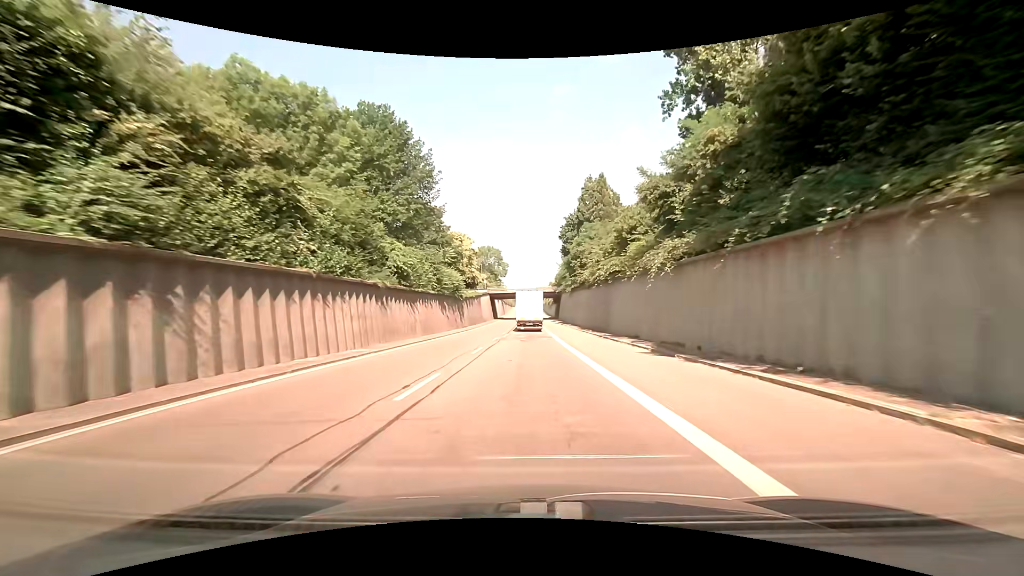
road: trunk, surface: asphalt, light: Day
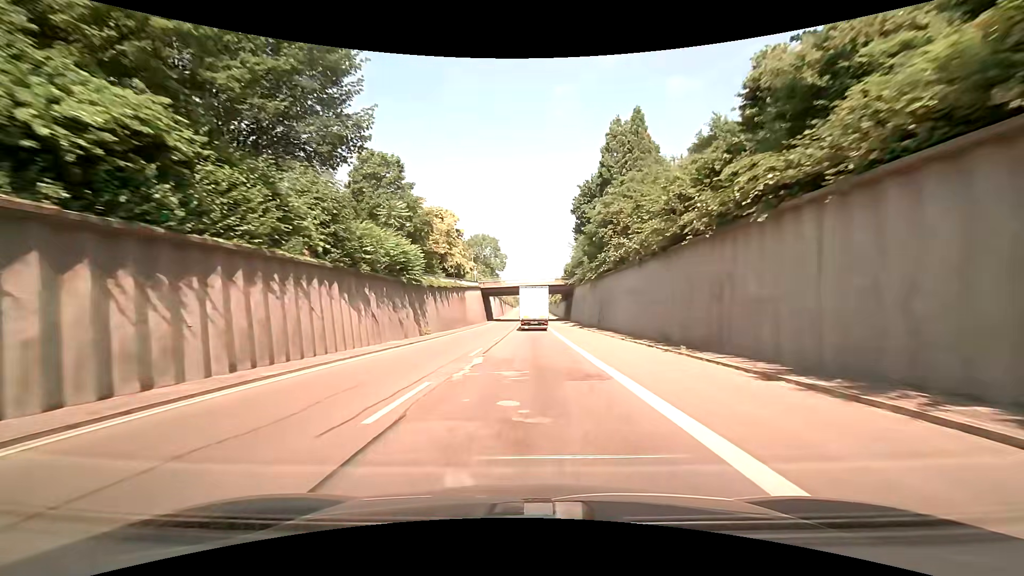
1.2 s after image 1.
(-0.1, +24.7) m; 0°
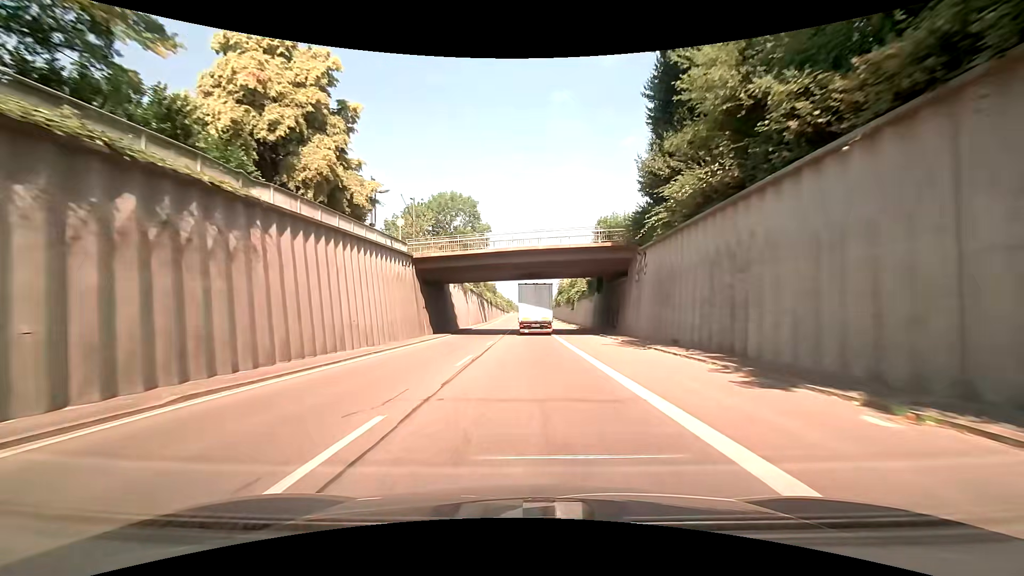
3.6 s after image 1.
(0.0, +49.1) m; 0°
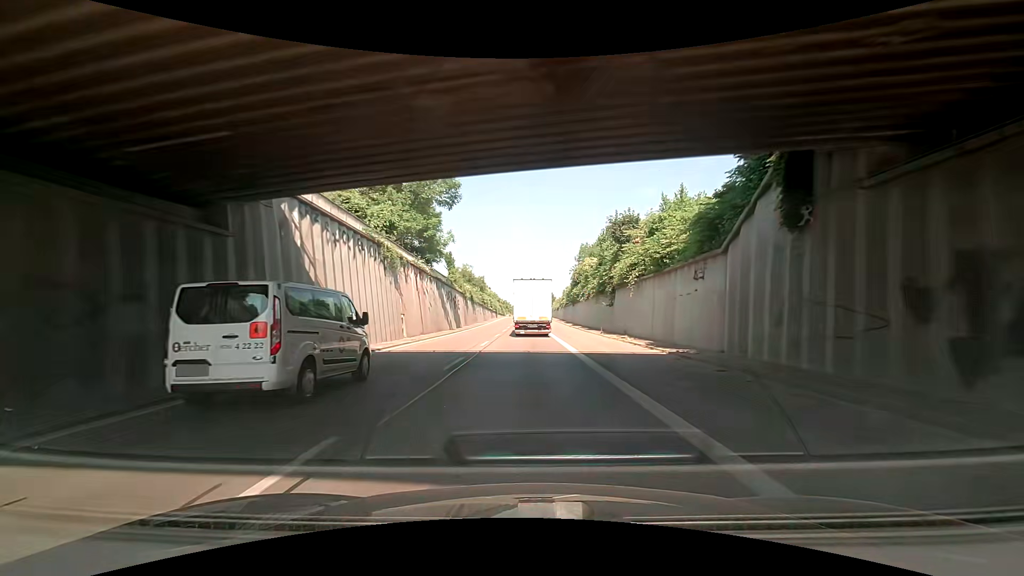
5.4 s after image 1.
(0.0, +35.7) m; 0°
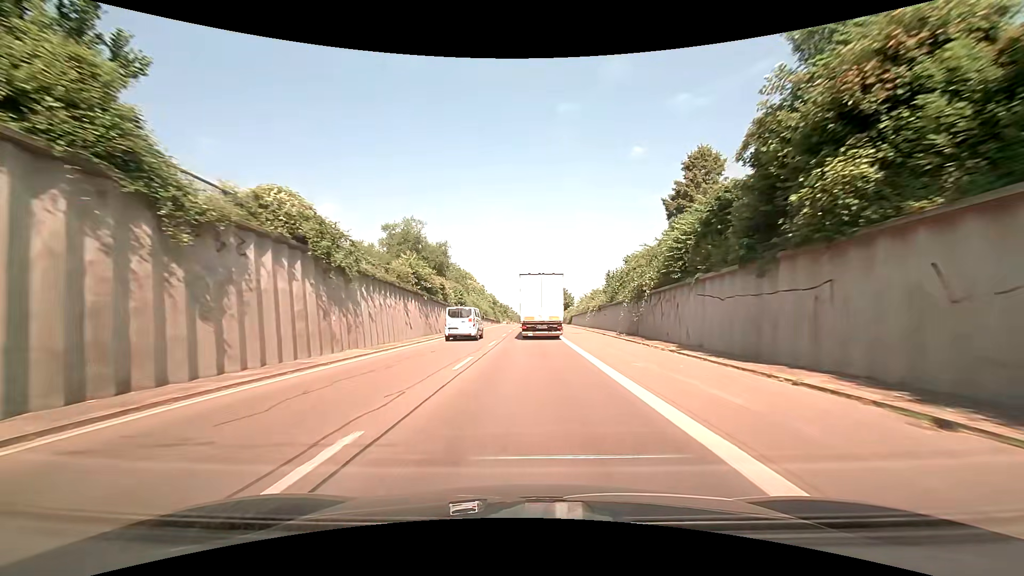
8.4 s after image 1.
(-0.4, +56.9) m; -1°
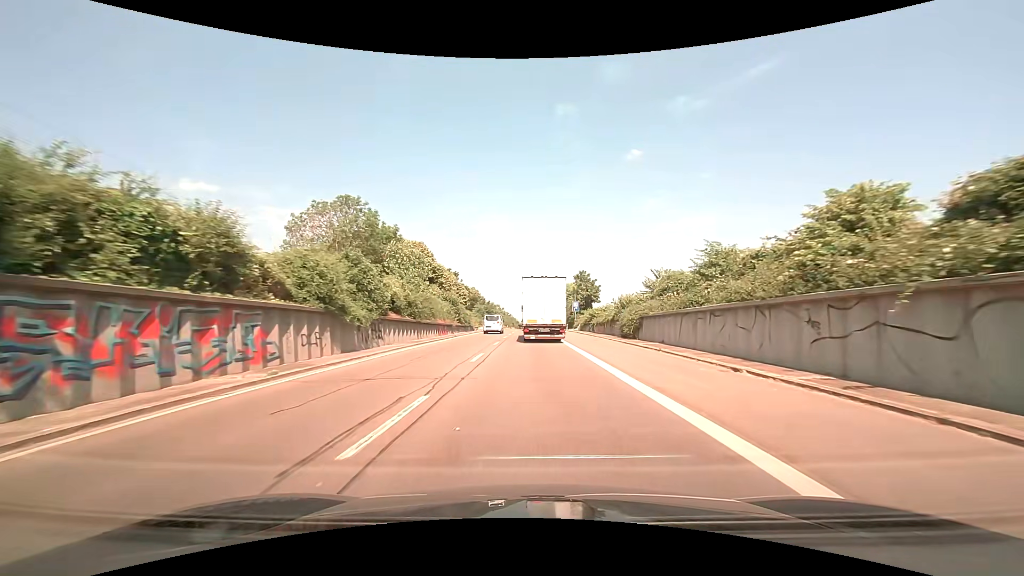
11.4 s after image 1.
(+0.3, +54.2) m; +1°
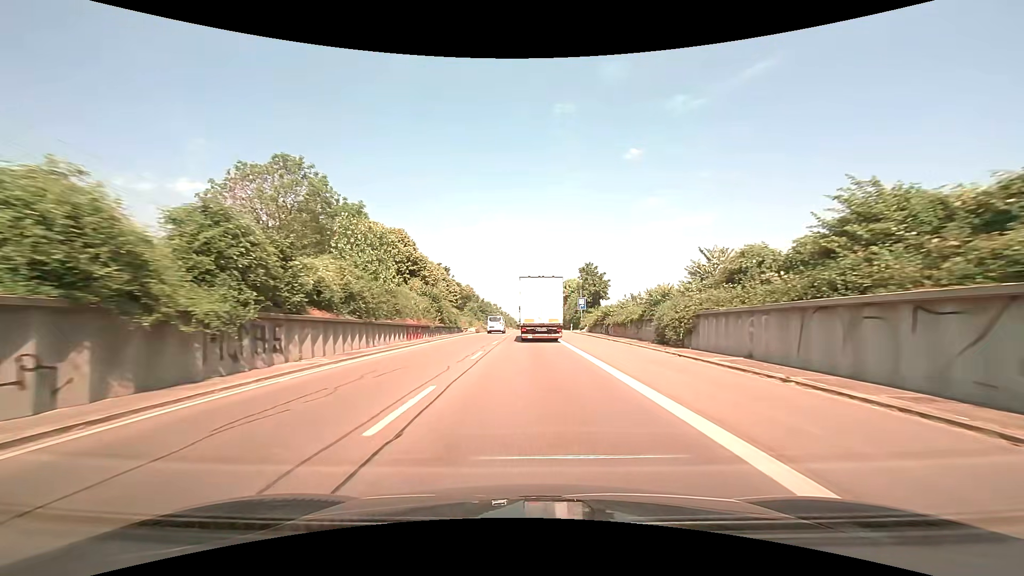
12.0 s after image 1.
(0.0, +10.6) m; 0°
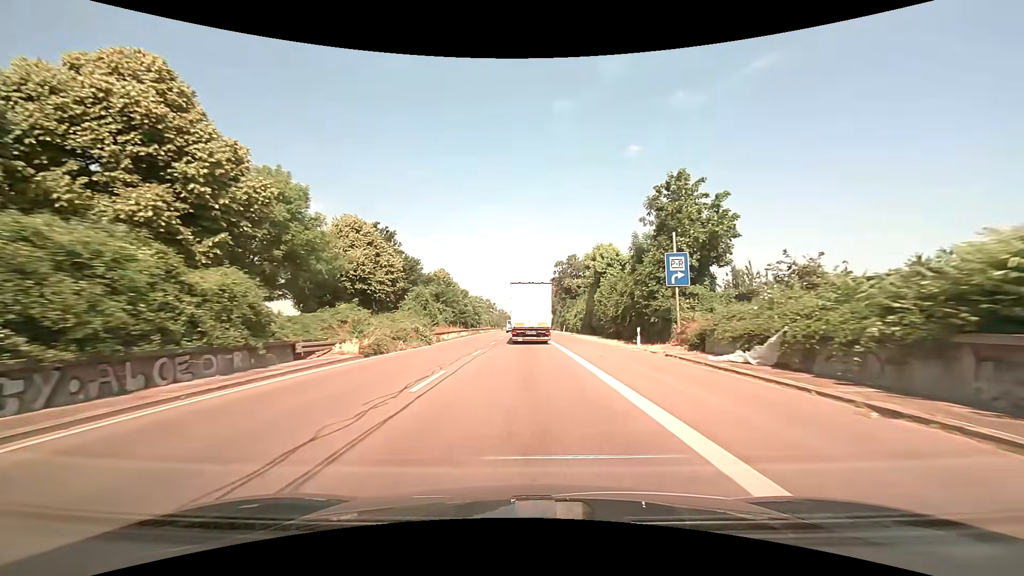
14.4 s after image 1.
(+0.2, +42.0) m; 0°
(0, +10) (0, +20) (0, +30) (-1, +40) (-1, +50) (-1, +60) (-1, +70) (-1, +80) (-1, +90) (-1, +100) m
